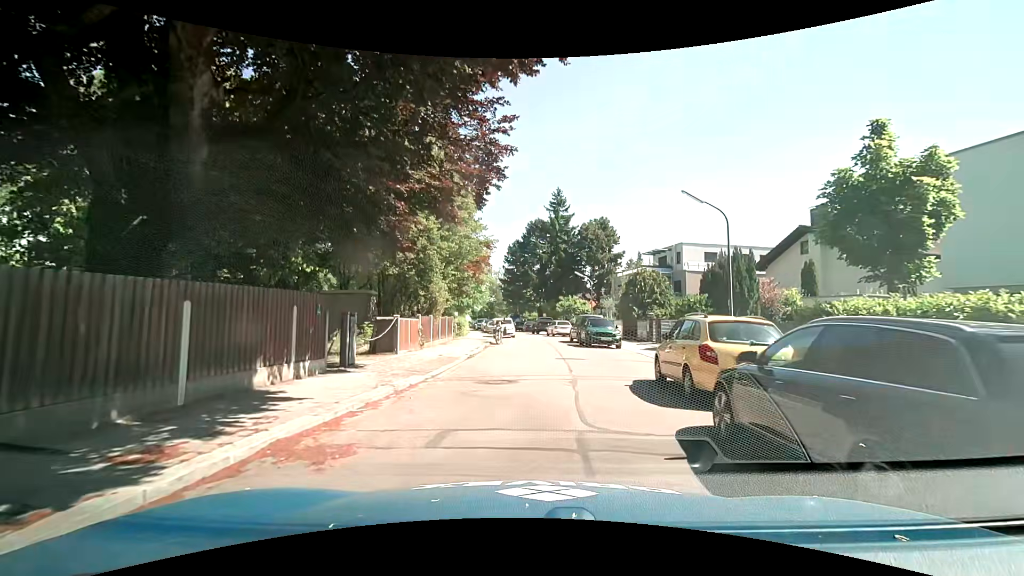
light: Day
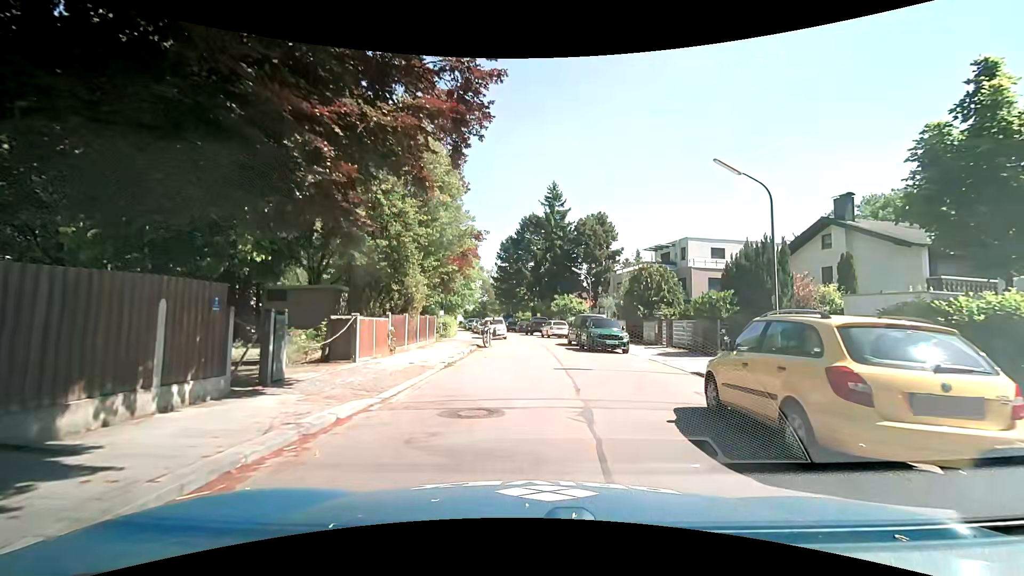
(+0.1, +3.7) m; +2°
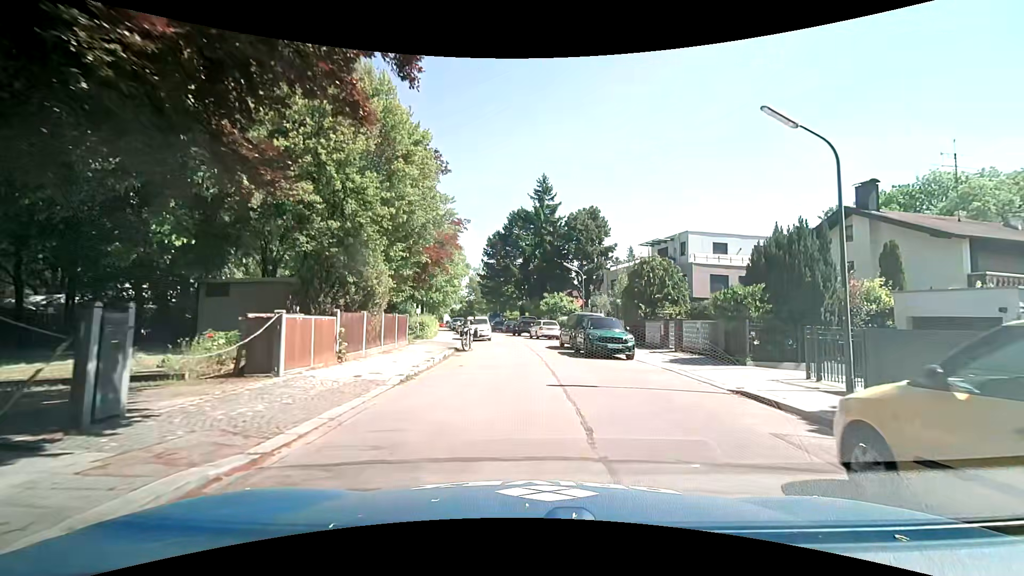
(0.0, +3.7) m; +1°
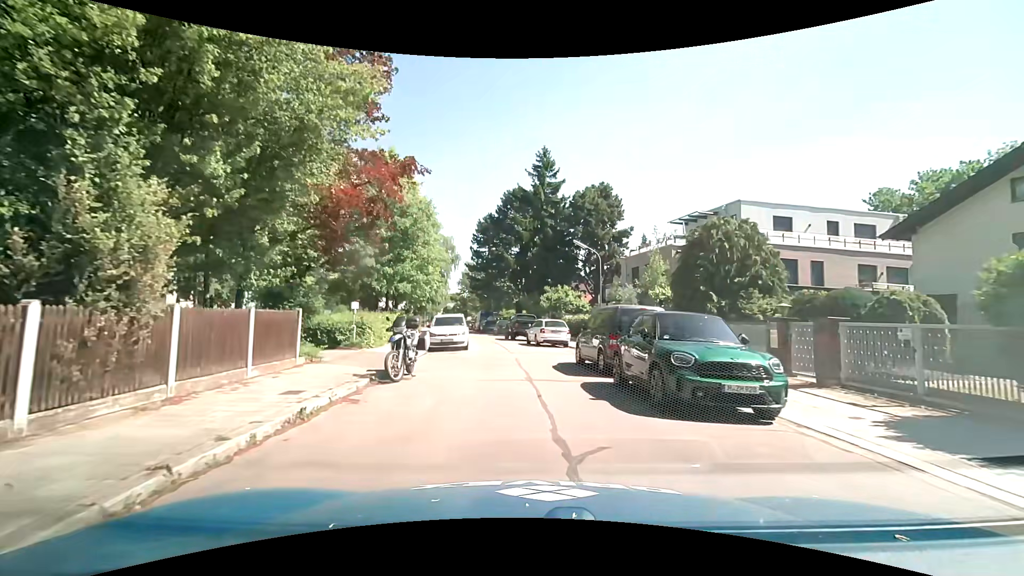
(+0.2, +11.1) m; 0°
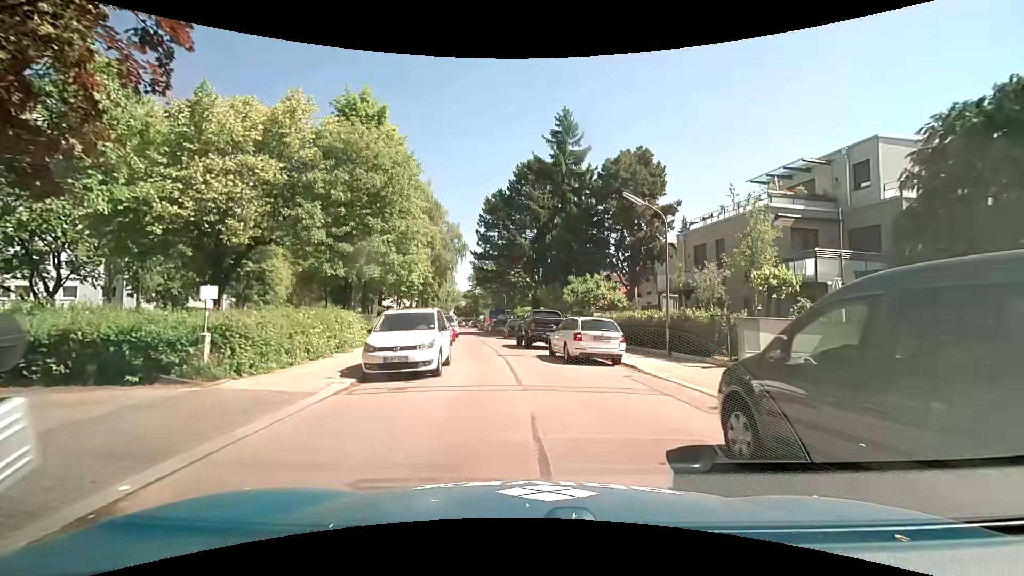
(-0.1, +10.6) m; -2°
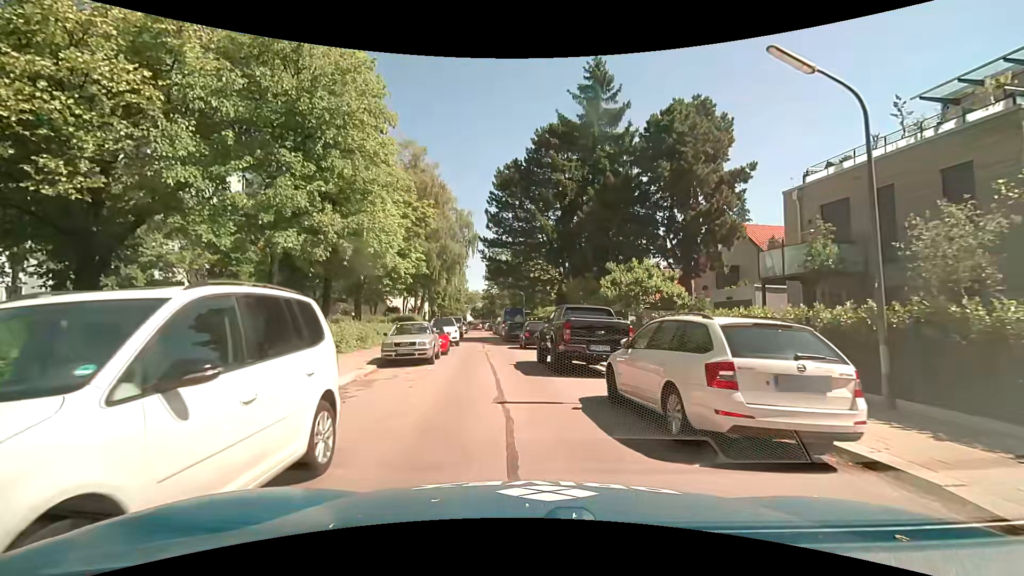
(0.0, +9.9) m; -2°
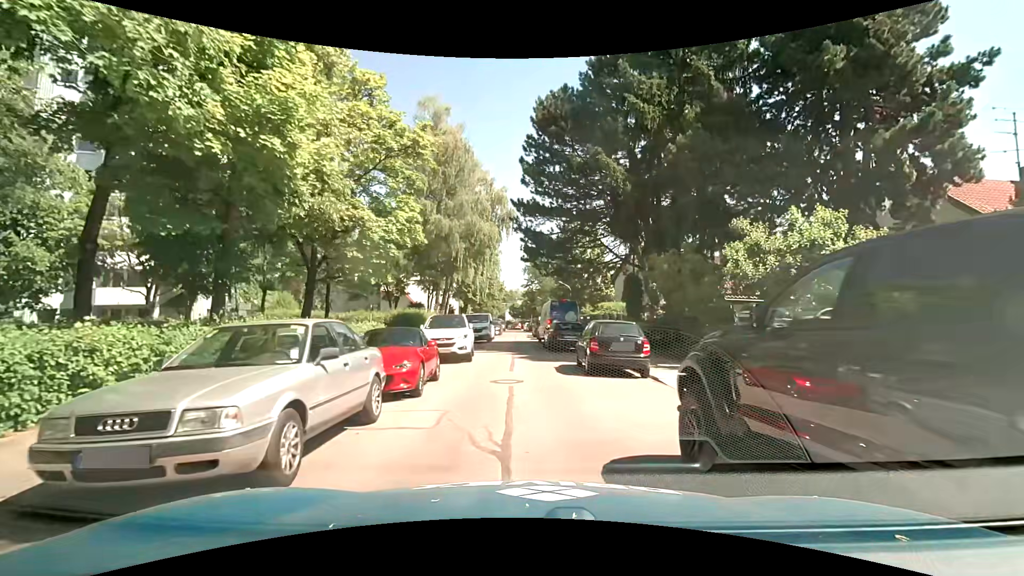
(-0.6, +12.1) m; -3°
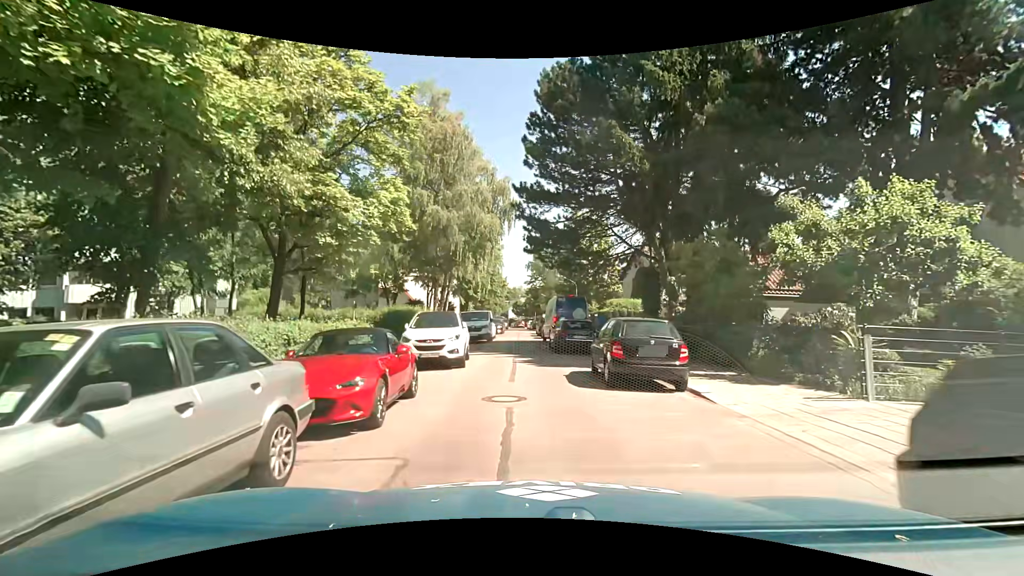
(-0.1, +2.7) m; -1°
(0, +10) (-1, +20) (-1, +30) (-2, +40) (-2, +50) (-1, +60) (-2, +70) (-3, +80) (-4, +90) (-4, +100) m
